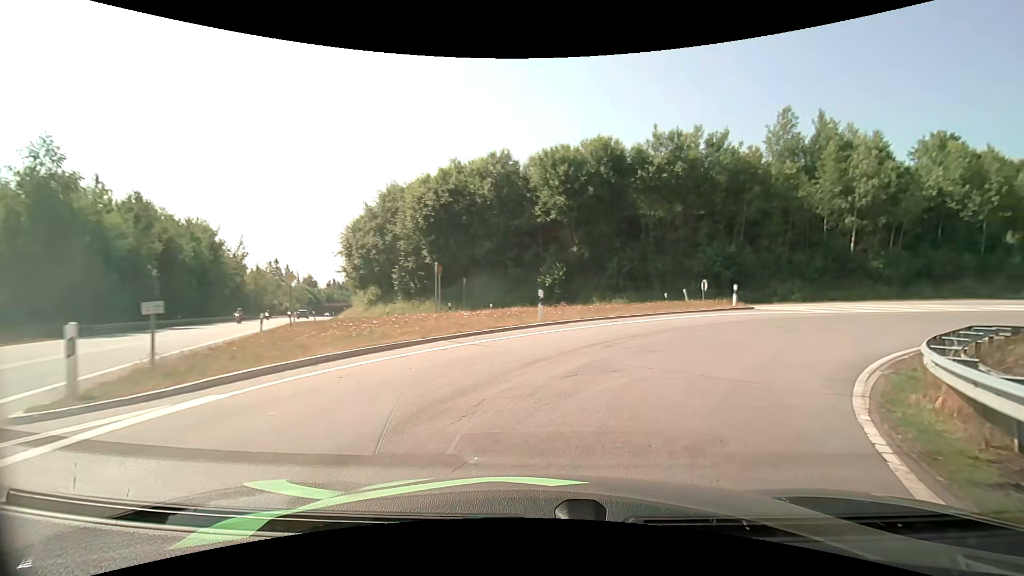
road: primary_link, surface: asphalt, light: Day
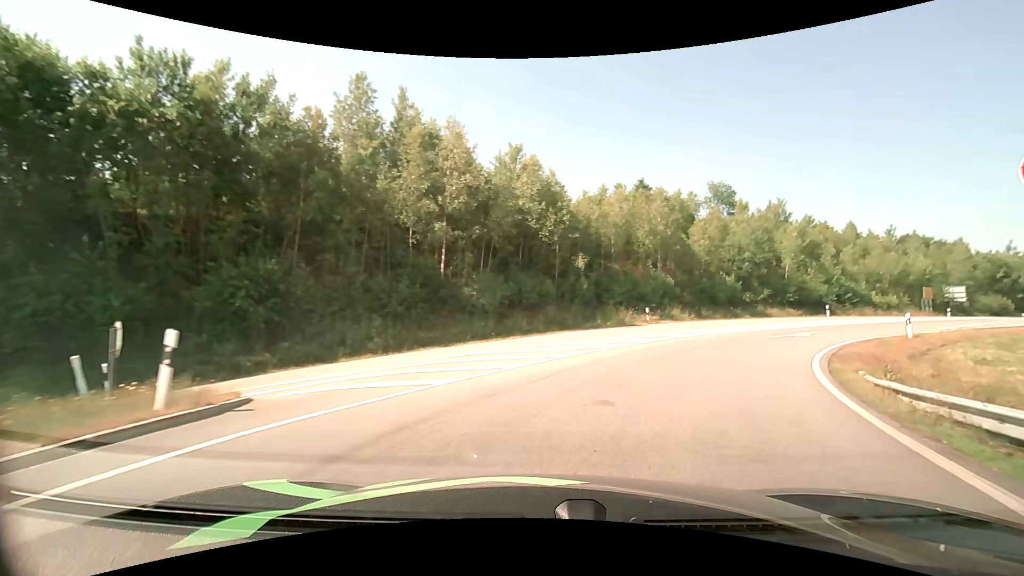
(+6.8, +16.6) m; +44°
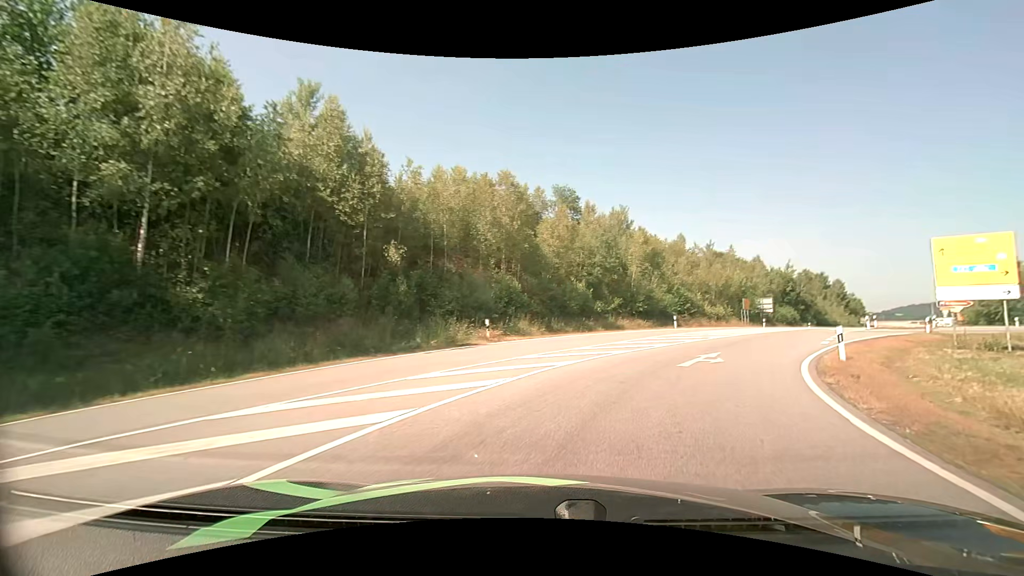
(+1.5, +9.8) m; +17°
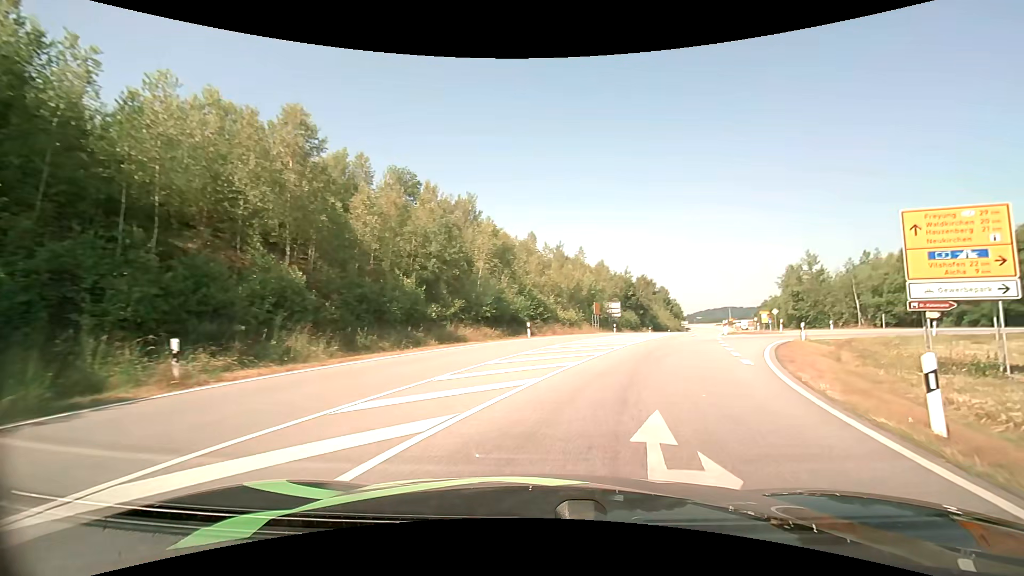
(+1.6, +10.1) m; +17°
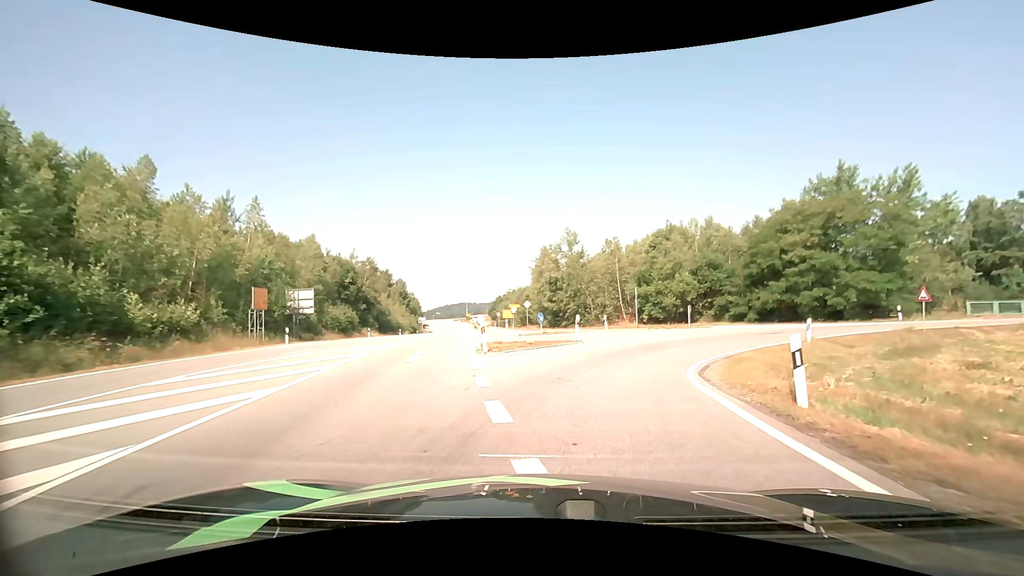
(+6.8, +24.1) m; +28°
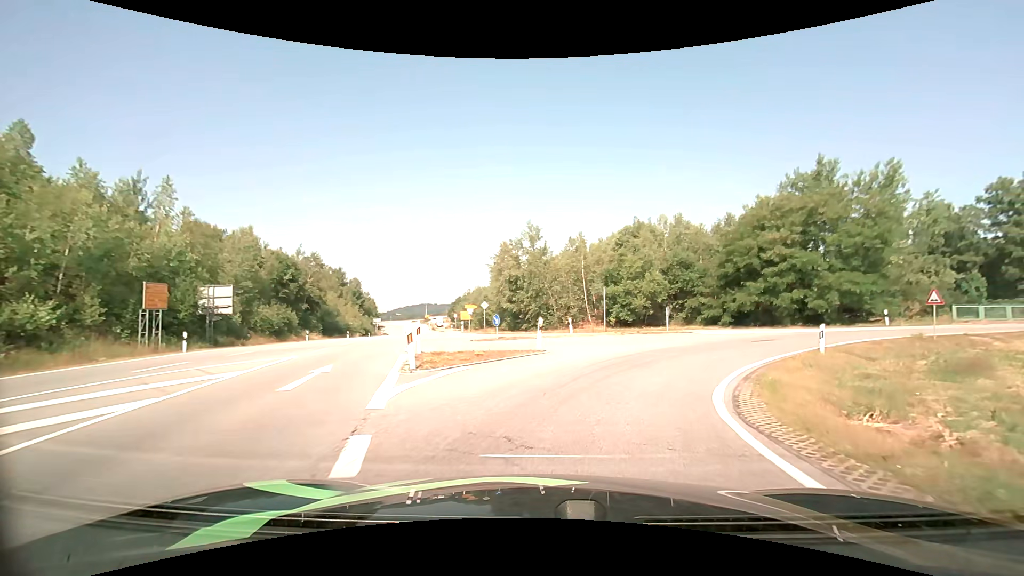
(+0.2, +4.7) m; +4°
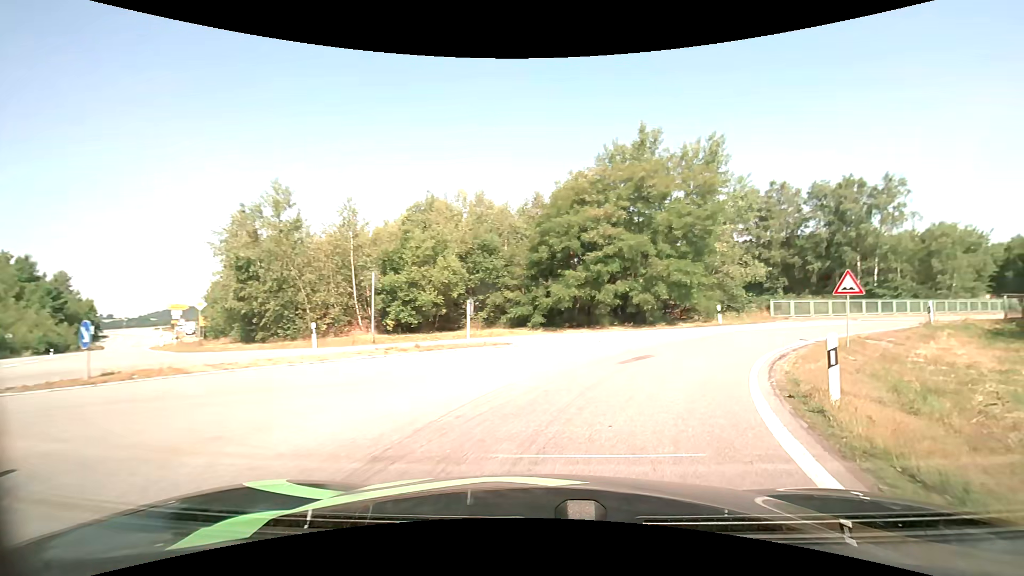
(+2.2, +12.5) m; +24°
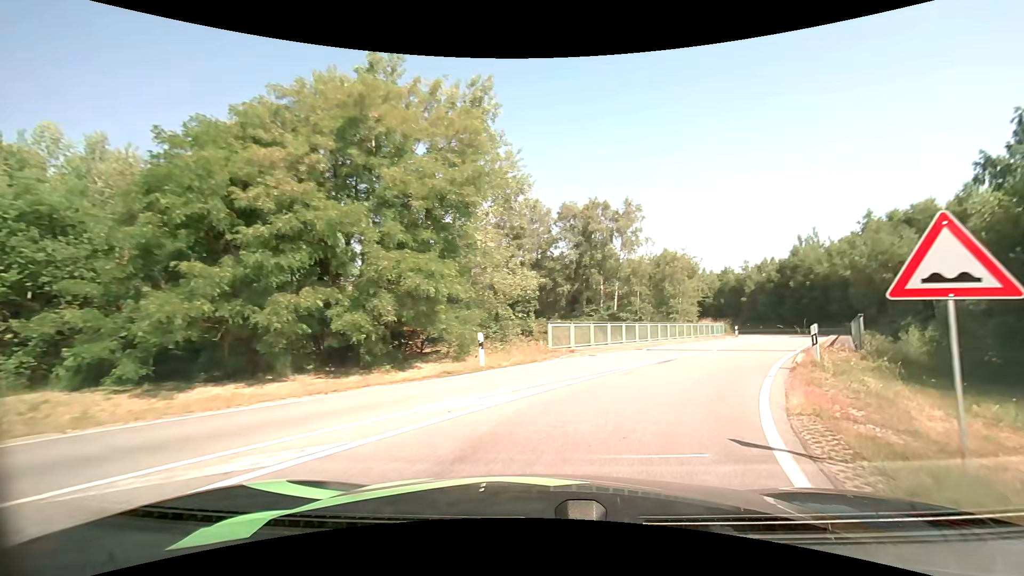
(+3.2, +13.5) m; +26°
(+2, +10) (+6, +19) (+11, +27) (+16, +36) (+21, +45) (+26, +53) (+30, +63) (+32, +72) (+33, +82) (+31, +92) m
